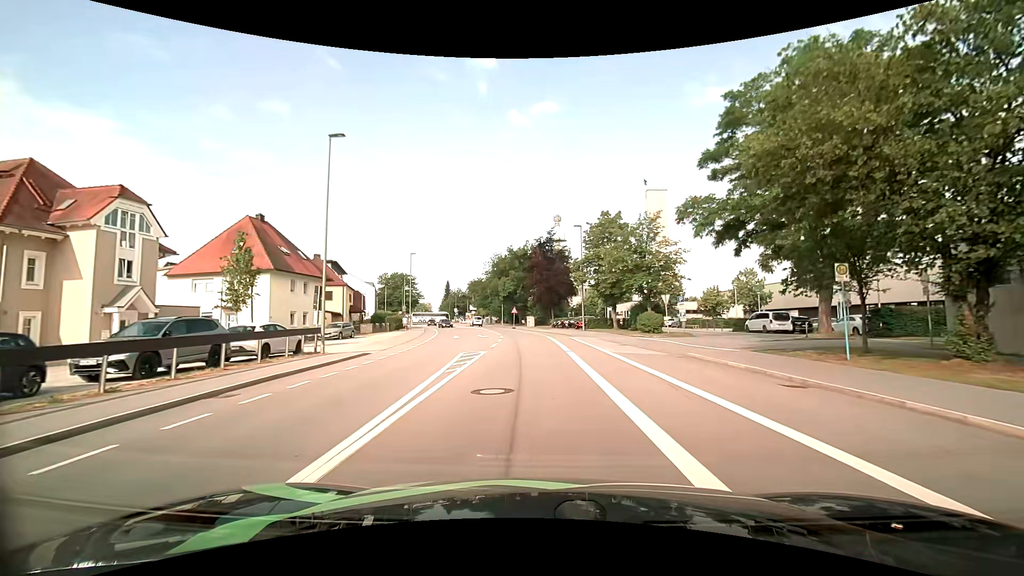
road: tertiary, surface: asphalt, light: Day
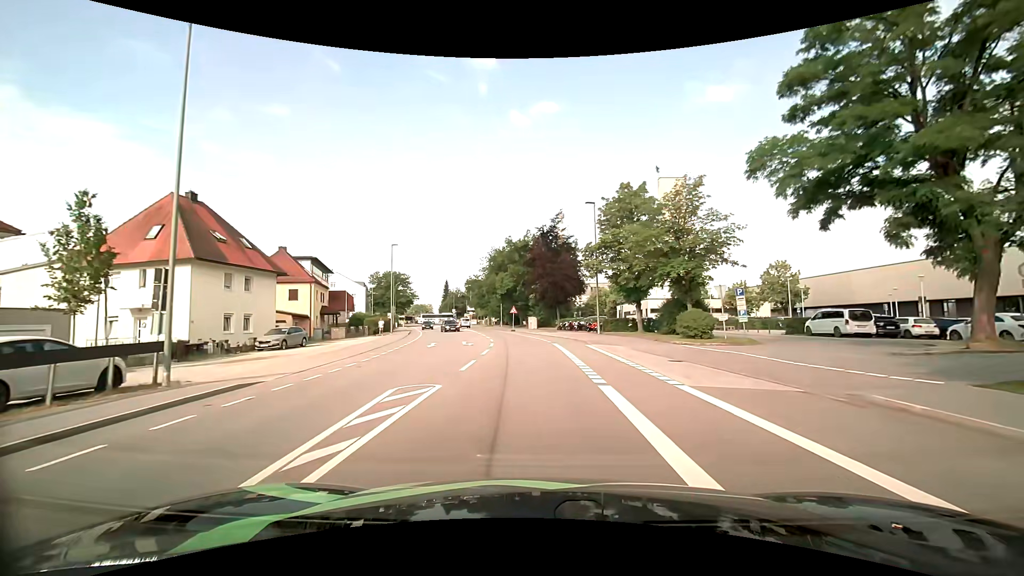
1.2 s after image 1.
(-0.1, +9.8) m; 0°
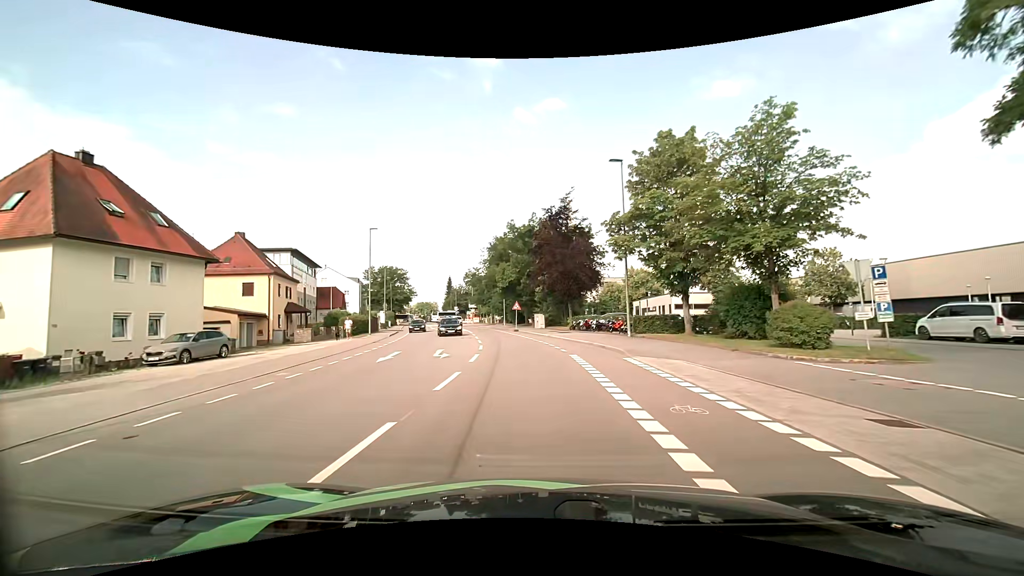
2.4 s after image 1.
(-0.1, +9.8) m; -1°
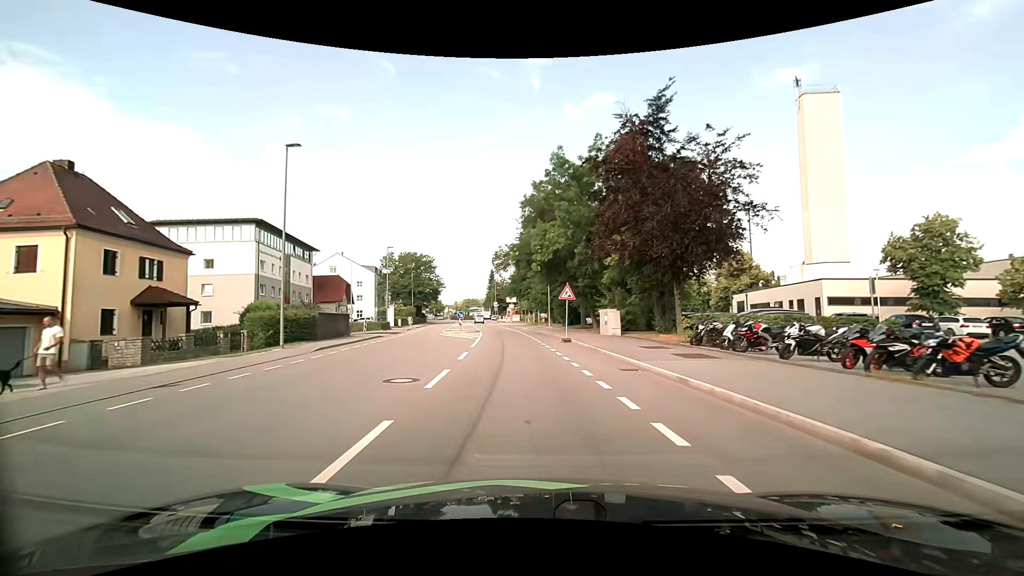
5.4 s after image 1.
(-0.8, +24.2) m; -6°
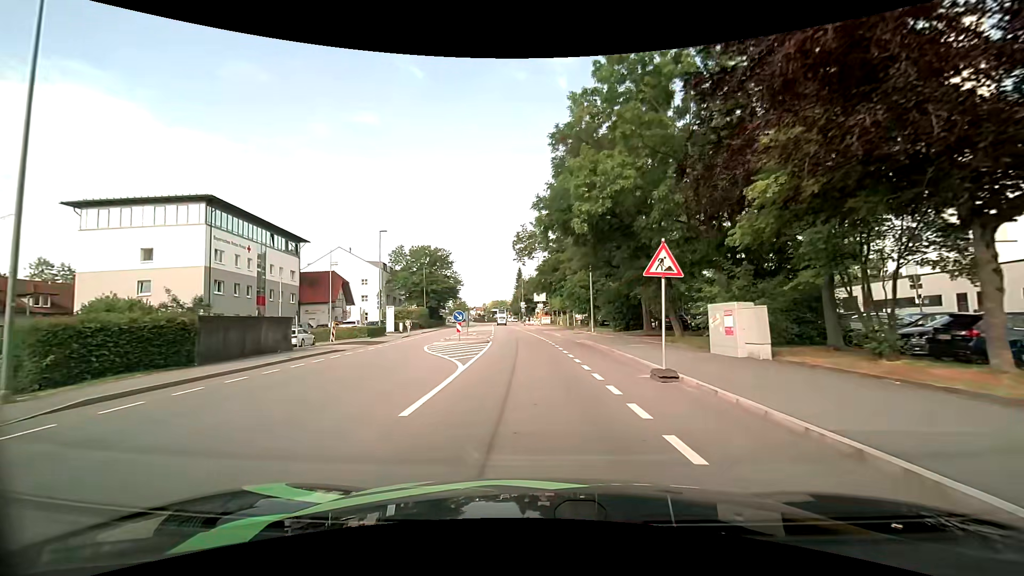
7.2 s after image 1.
(-0.4, +14.6) m; -3°
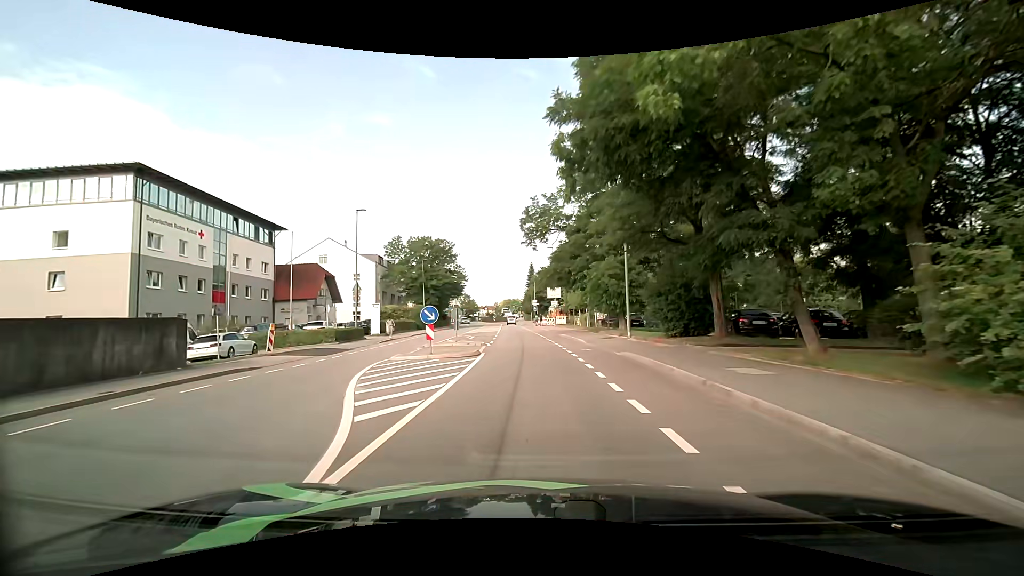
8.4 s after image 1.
(-0.2, +9.8) m; -2°
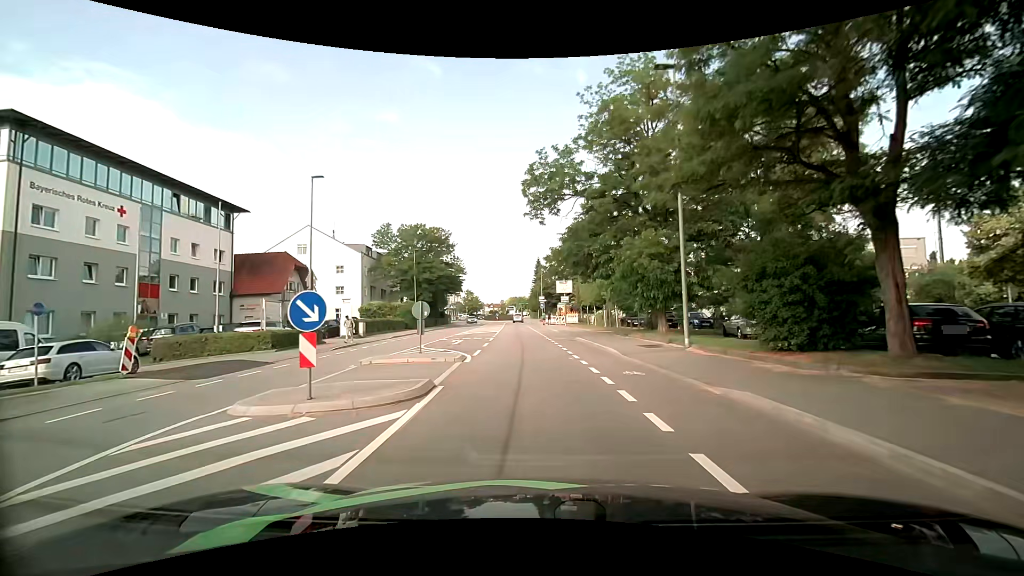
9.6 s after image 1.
(0.0, +9.1) m; -1°
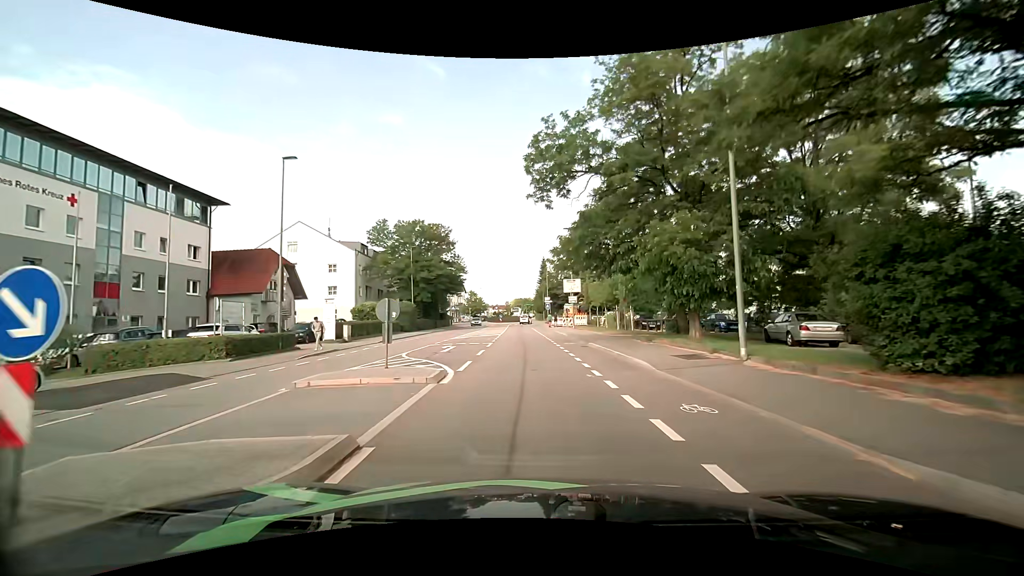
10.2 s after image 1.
(0.0, +4.3) m; -1°
(0, +10) (0, +20) (-1, +30) (-1, +40) (-1, +50) (-2, +60) (-2, +70) (-2, +80) (-2, +90) (0, +100) m
